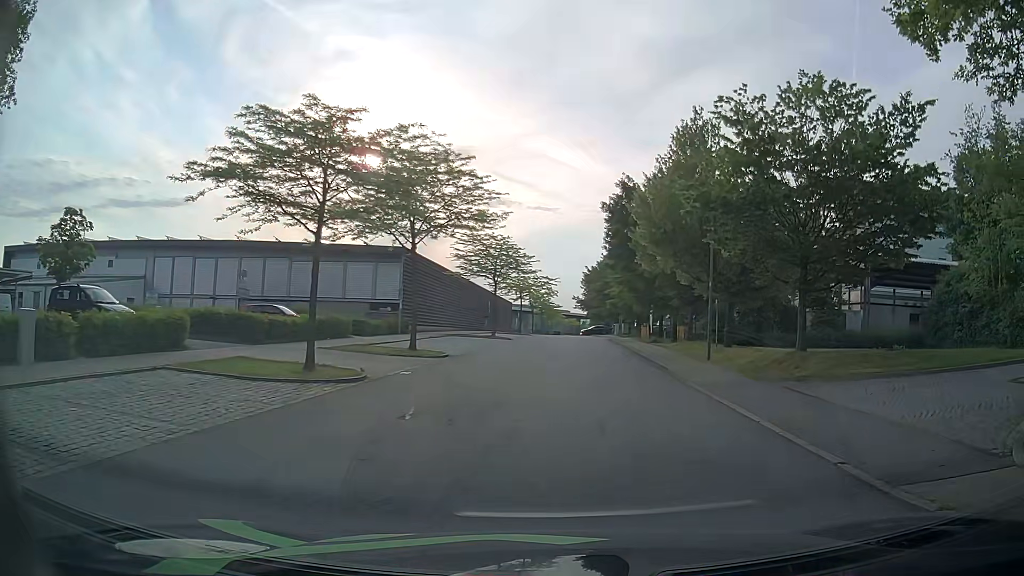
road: residential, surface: asphalt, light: Day
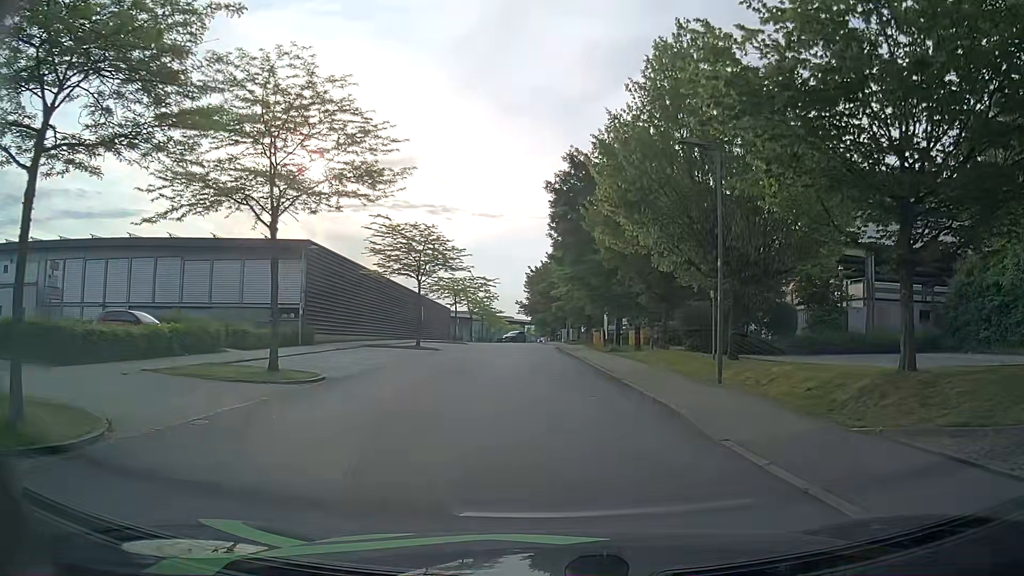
(+0.4, +8.3) m; +6°
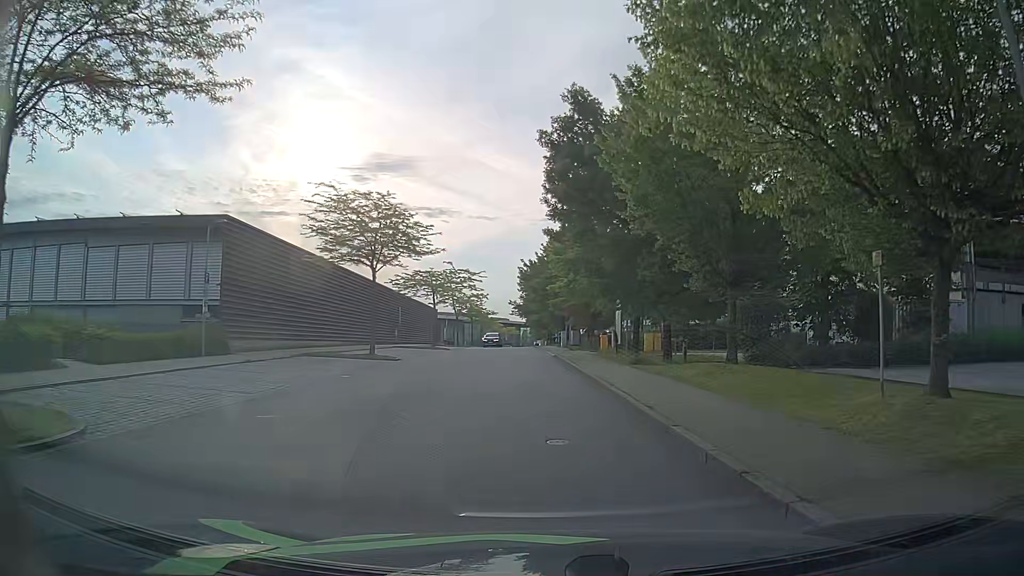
(-0.1, +10.2) m; -1°
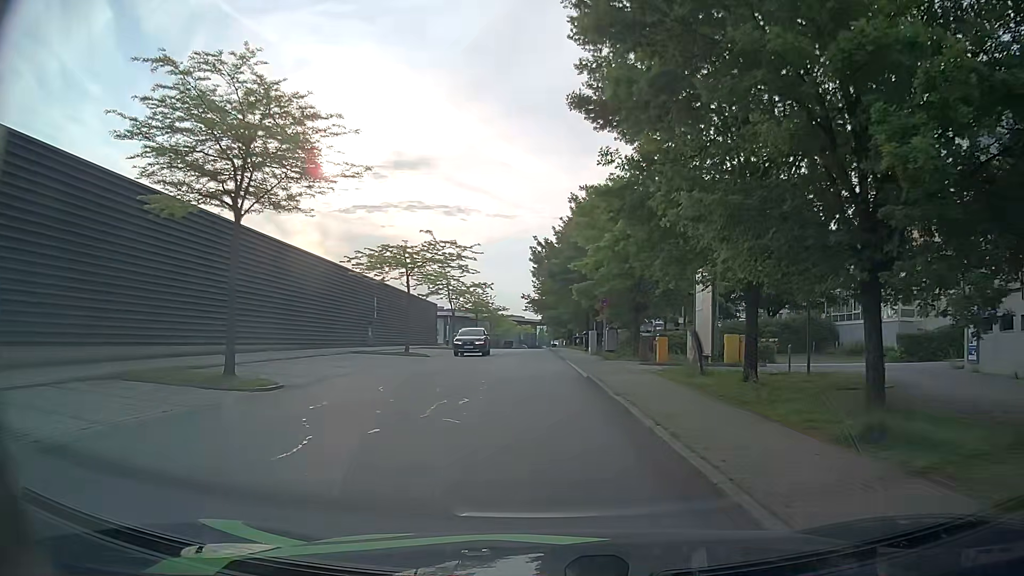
(-0.3, +16.1) m; -1°
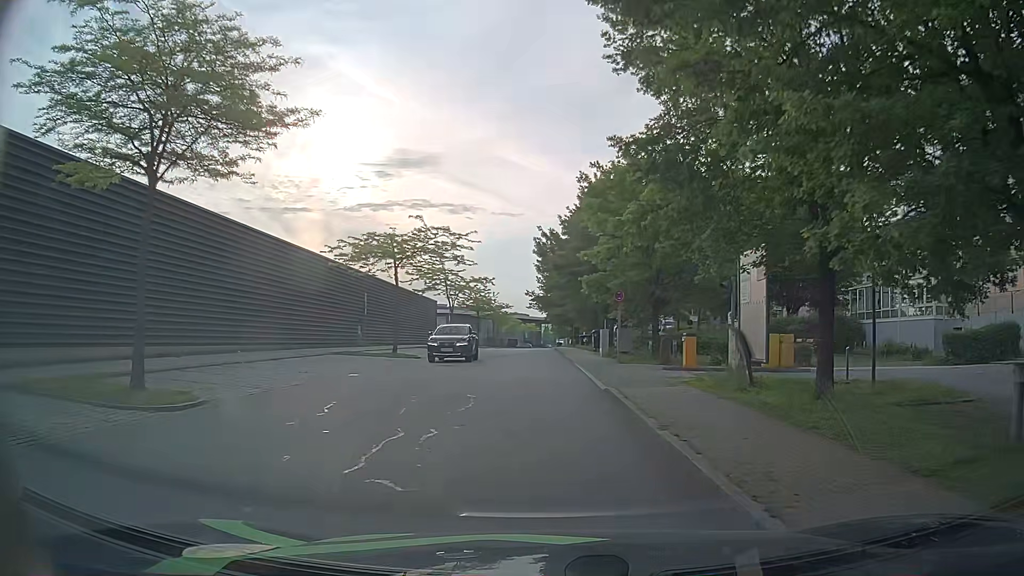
(0.0, +4.2) m; -1°
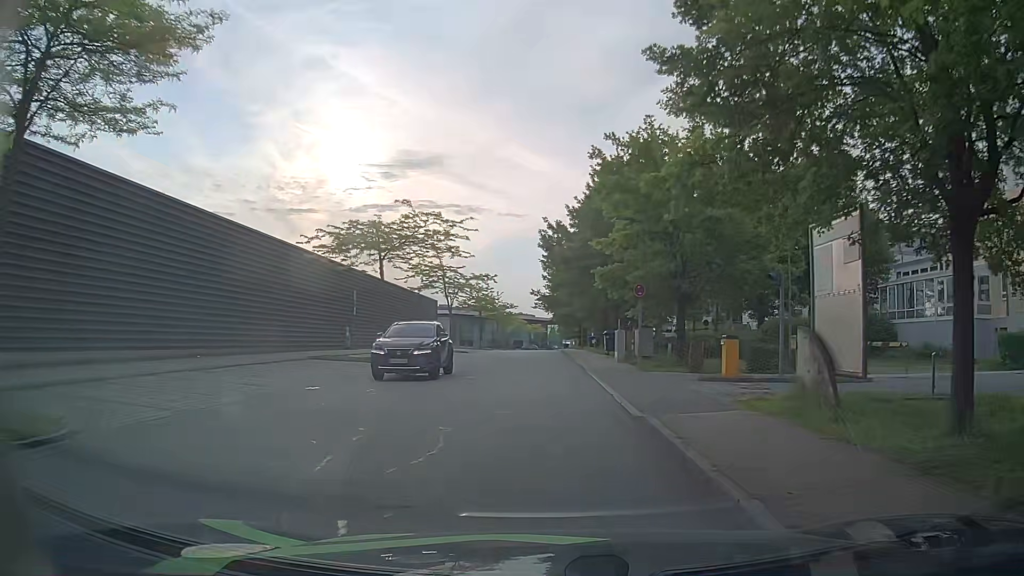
(0.0, +4.3) m; 0°
